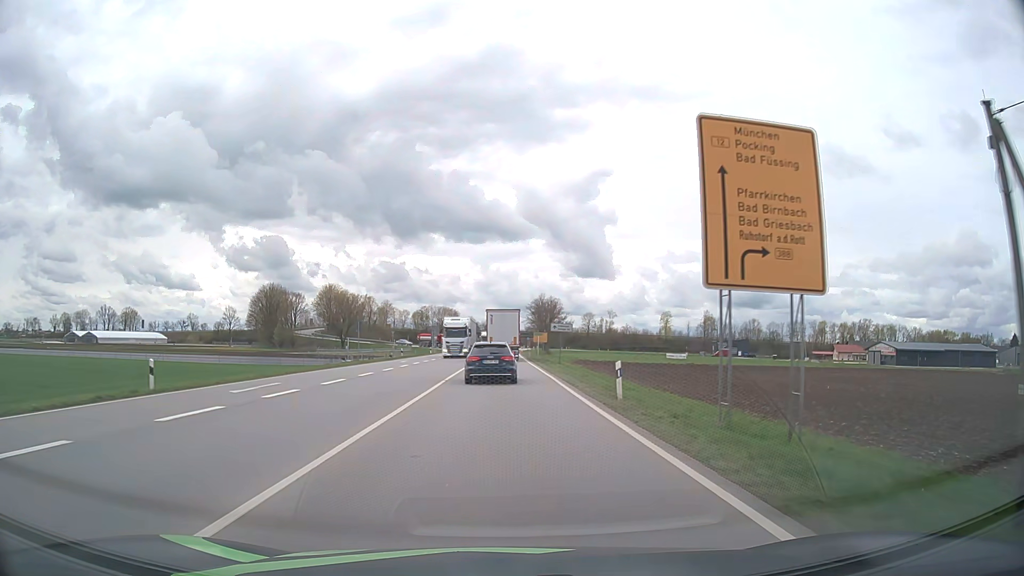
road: primary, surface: asphalt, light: Day
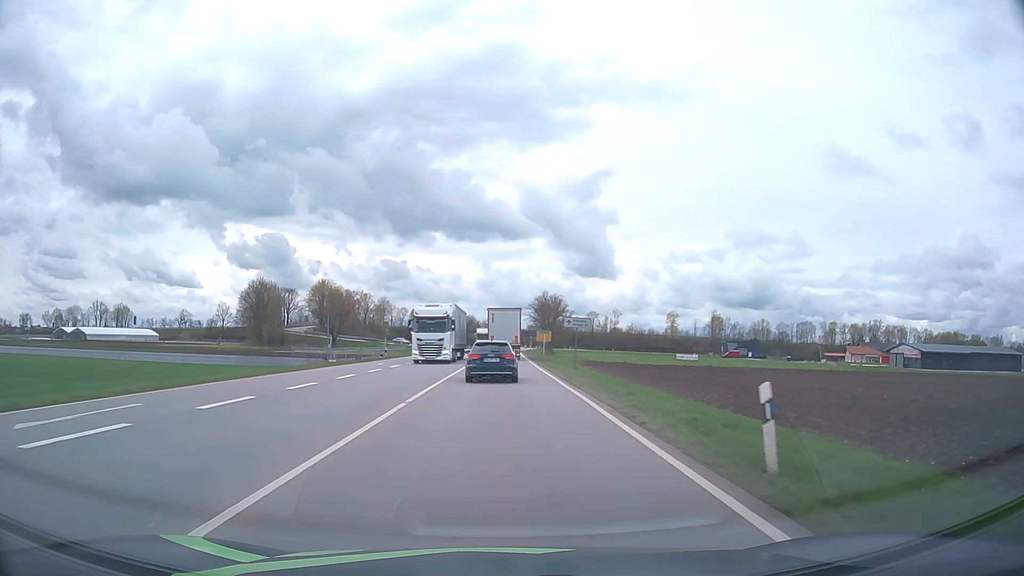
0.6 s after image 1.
(0.0, +10.1) m; 0°
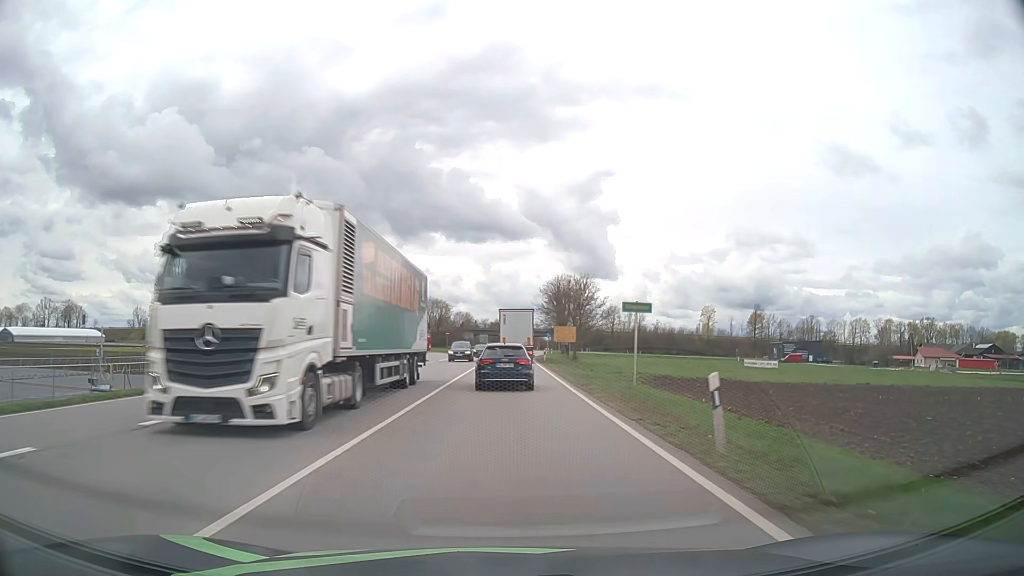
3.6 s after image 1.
(-0.1, +51.2) m; 0°
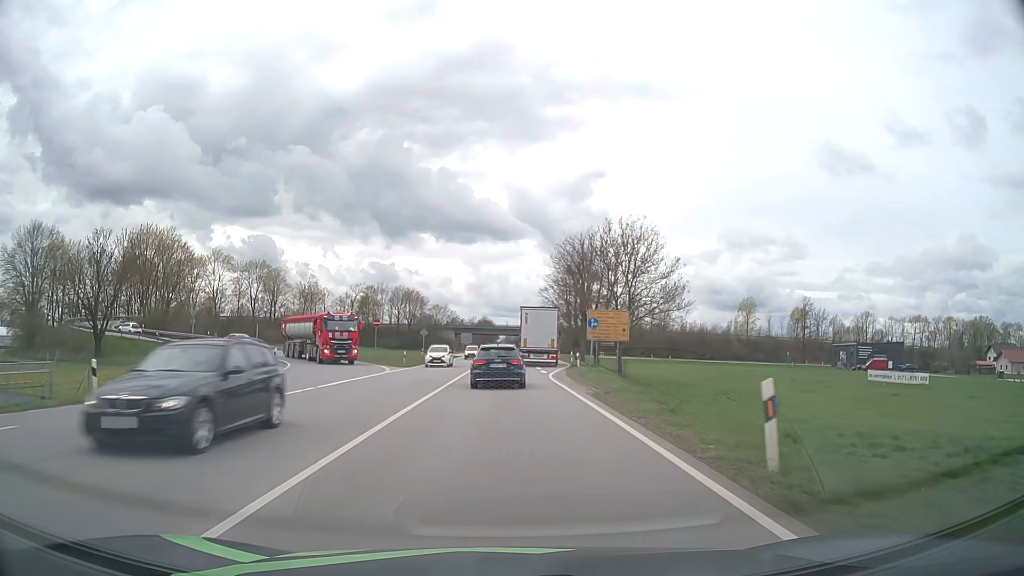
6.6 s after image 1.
(+0.4, +50.1) m; +1°
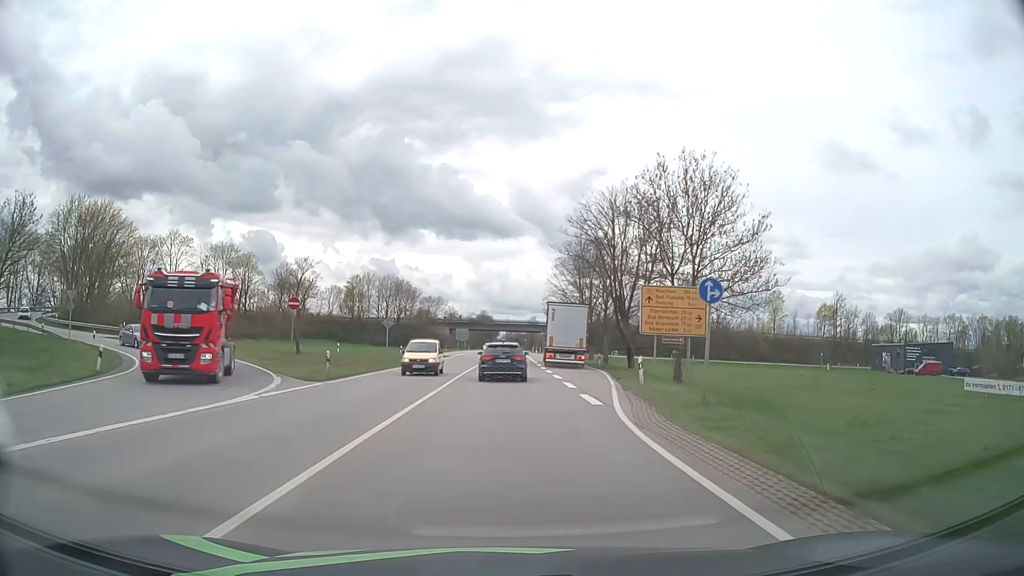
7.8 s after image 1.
(0.0, +20.5) m; 0°
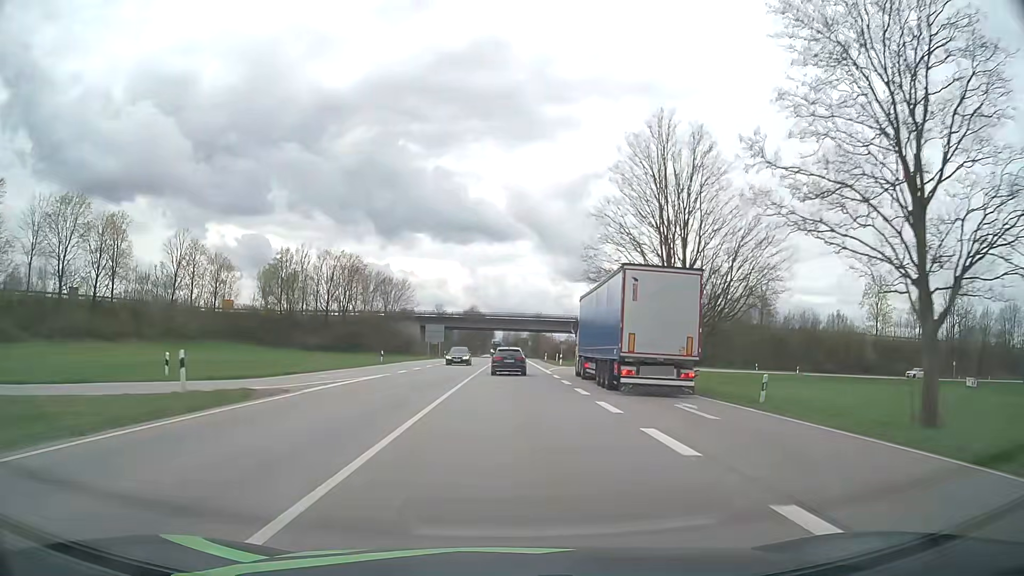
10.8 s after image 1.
(0.0, +55.4) m; 0°
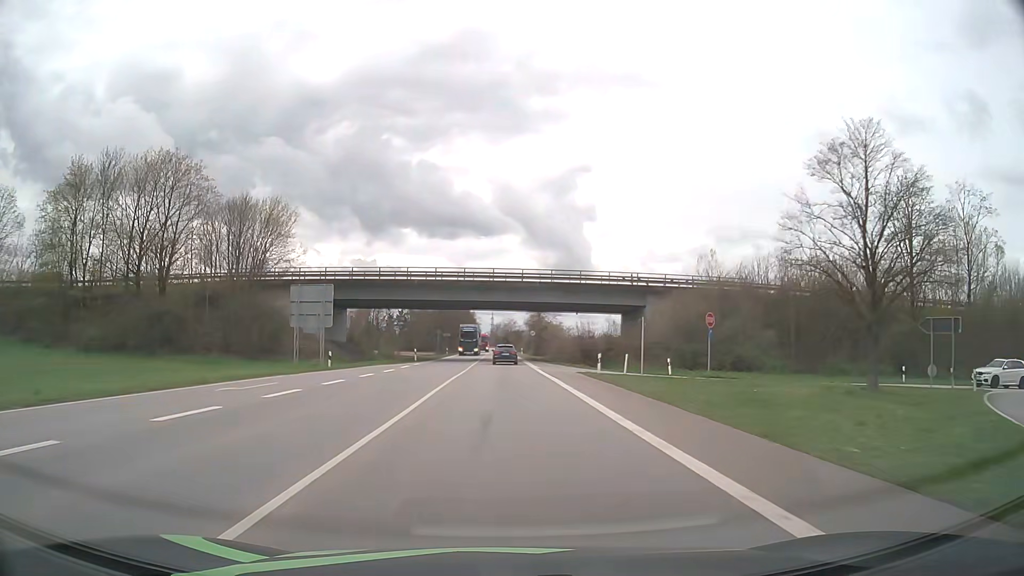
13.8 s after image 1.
(+0.4, +60.8) m; +1°
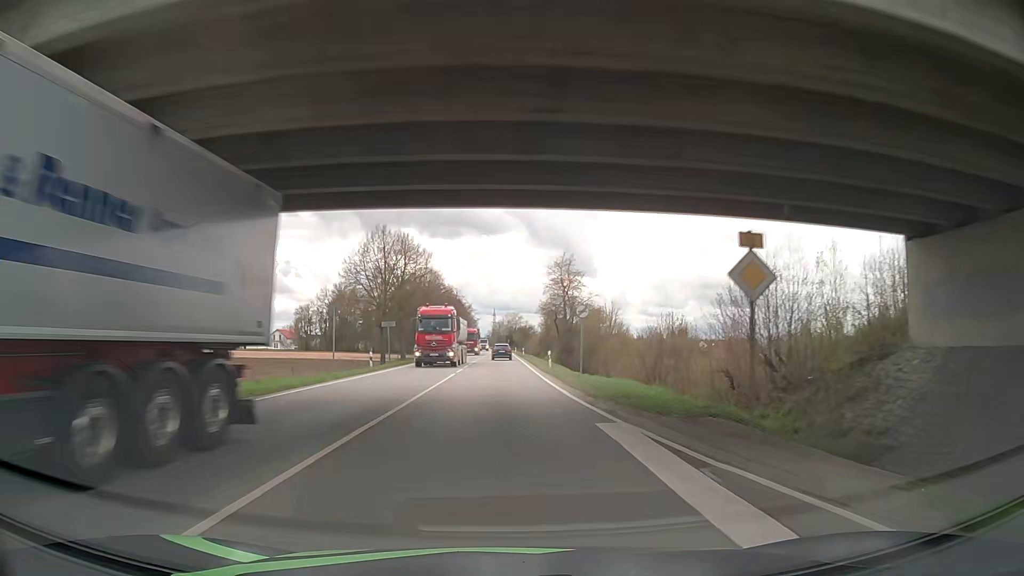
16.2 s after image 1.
(+0.1, +51.7) m; 0°
(0, +10) (0, +20) (0, +30) (0, +40) (0, +50) (0, +60) (0, +70) (0, +80) (0, +90) (0, +100) m
